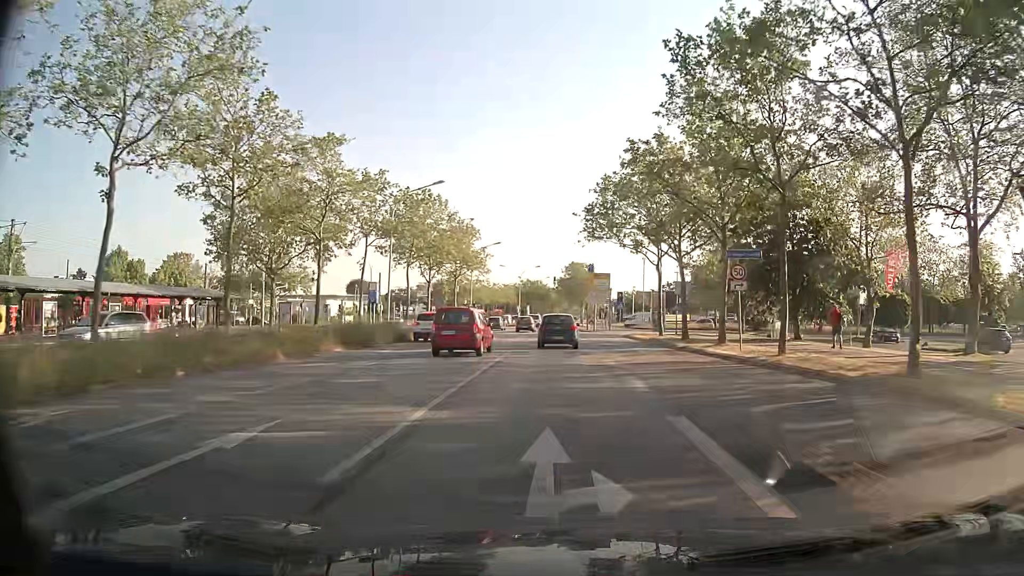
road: primary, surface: asphalt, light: Day
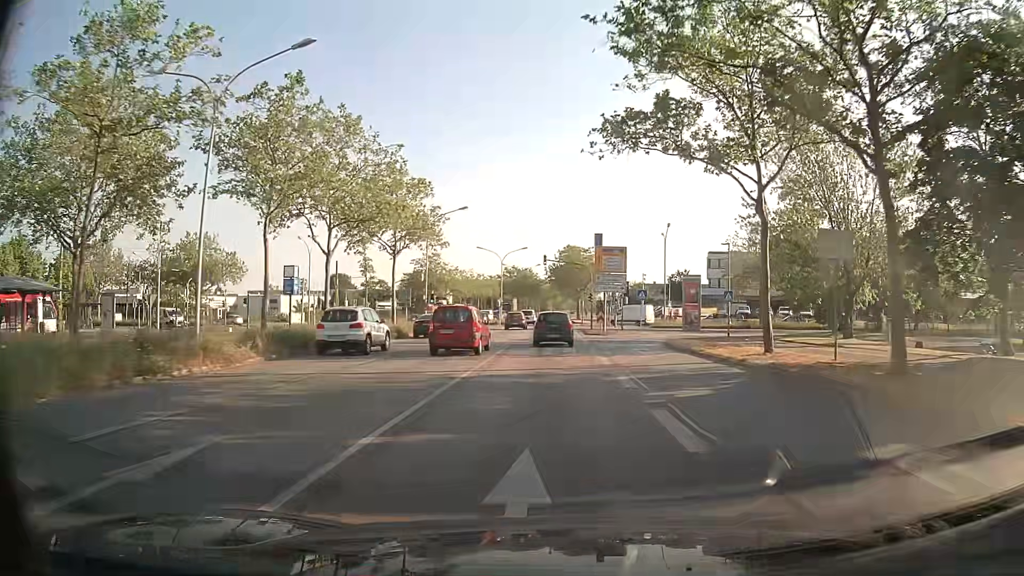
(+0.2, +23.4) m; +1°
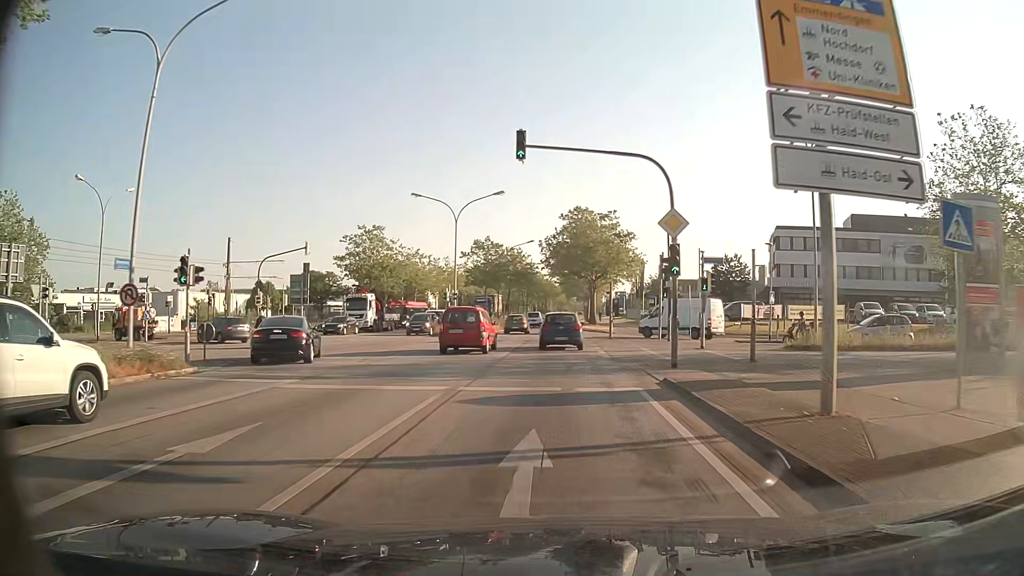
(+0.1, +40.1) m; 0°
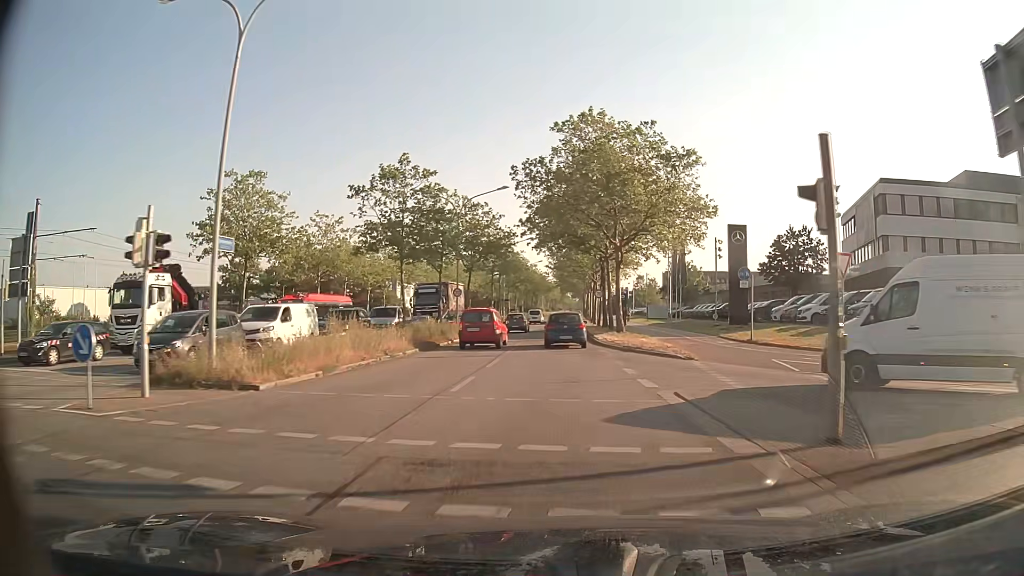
(+0.2, +32.7) m; +1°
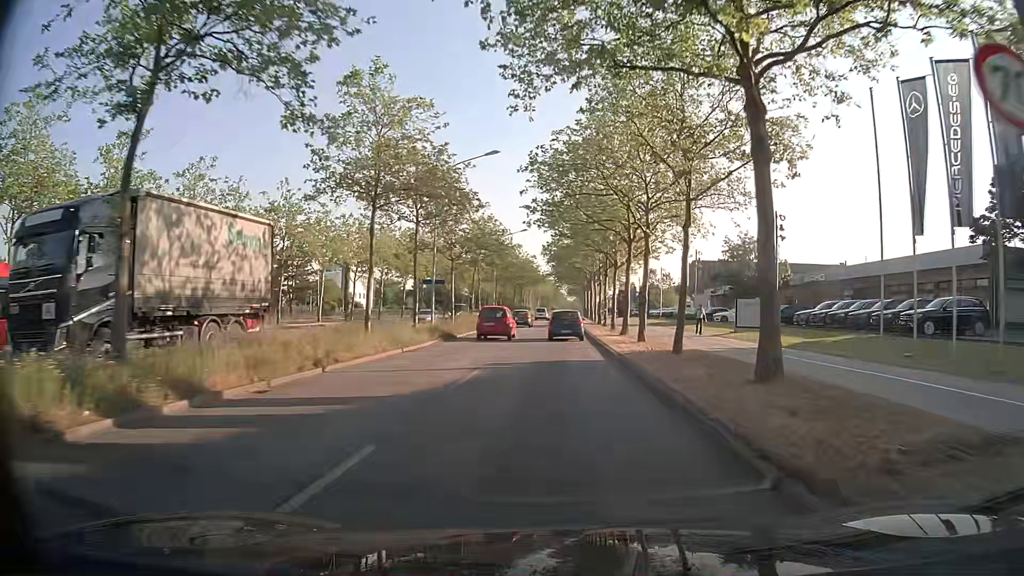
(+0.2, +41.3) m; +1°
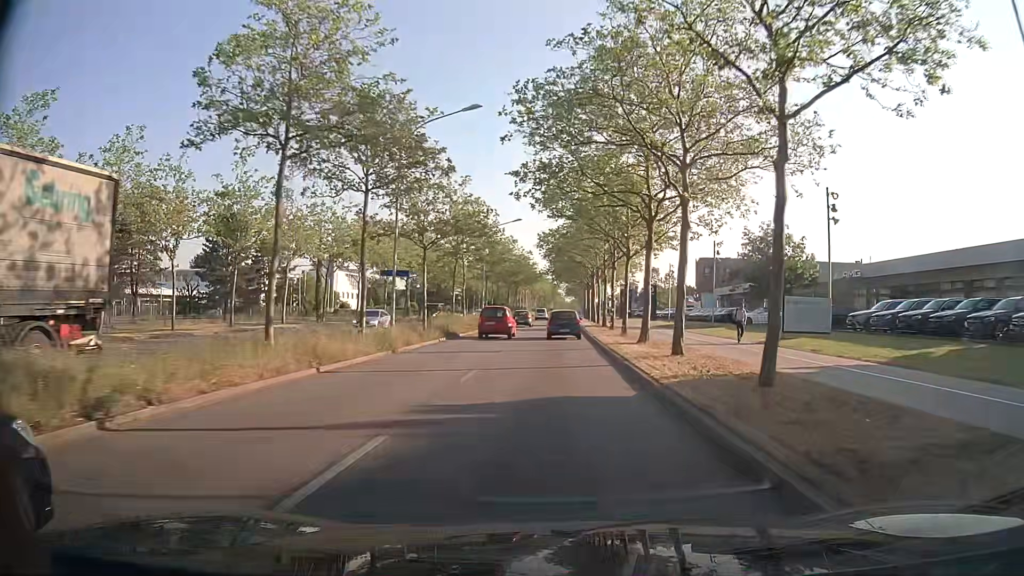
(0.0, +8.4) m; +1°
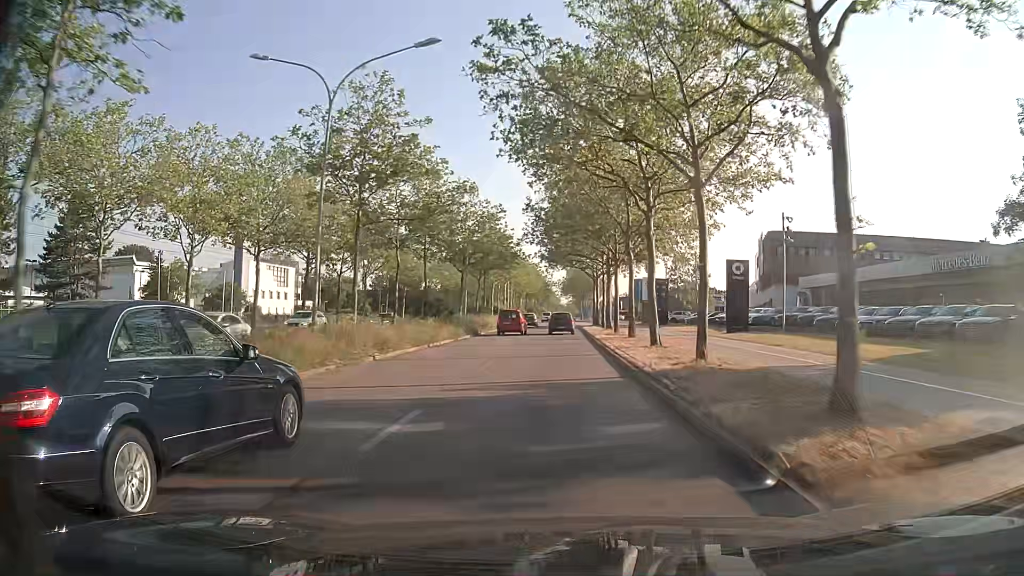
(-0.2, +43.0) m; 0°
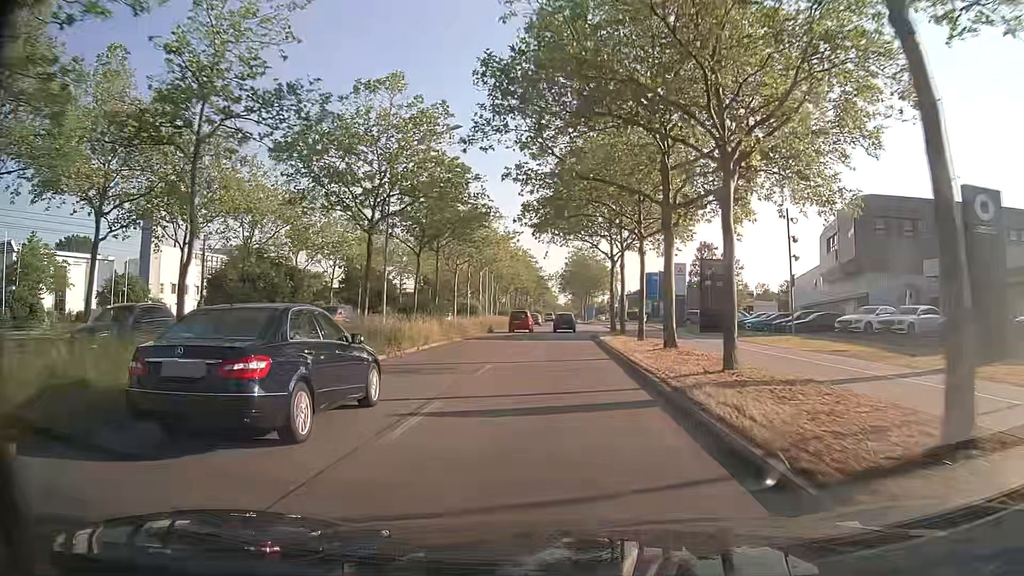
(-0.1, +26.3) m; 0°
(0, +10) (0, +20) (0, +30) (0, +40) (+1, +50) (+1, +60) (+1, +70) (+1, +80) (+1, +90) (+2, +100) m
